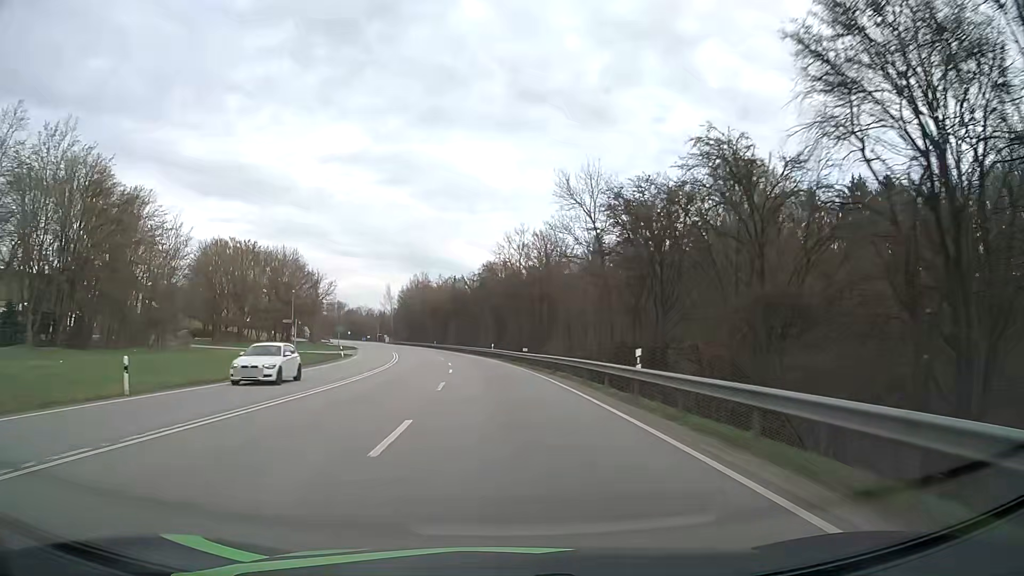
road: primary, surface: asphalt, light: Day
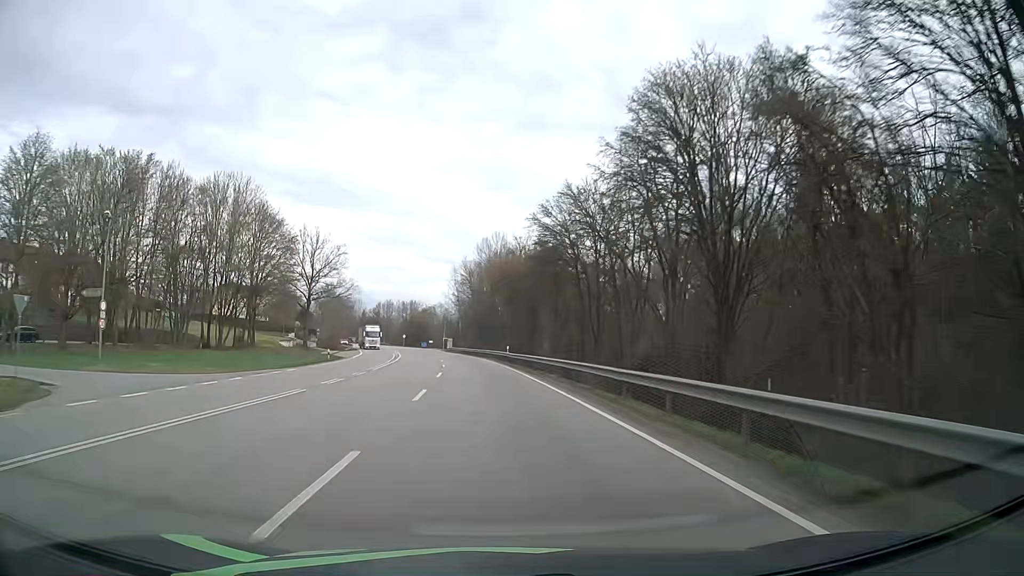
(-4.7, +63.7) m; -8°
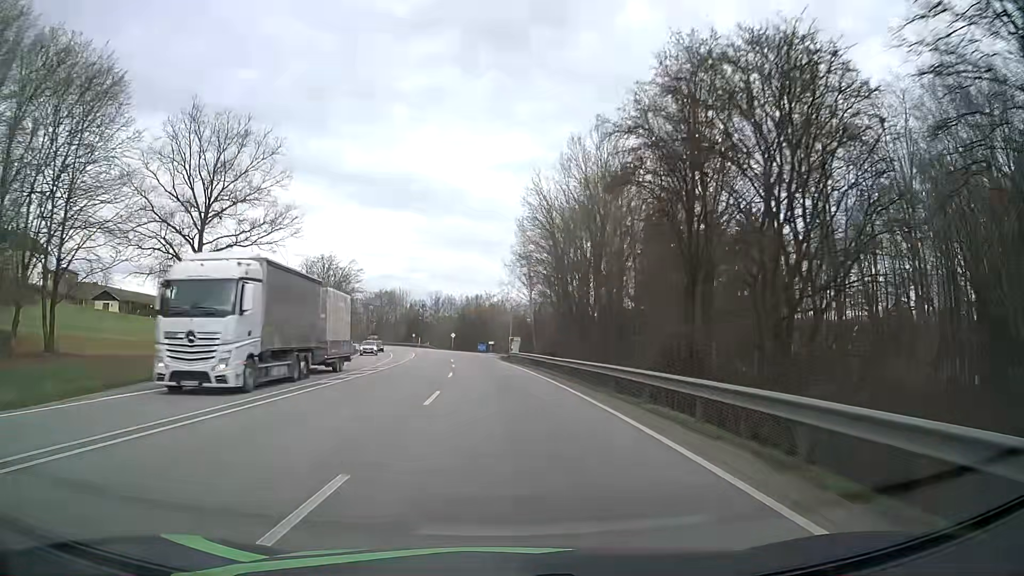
(-2.8, +49.8) m; -6°
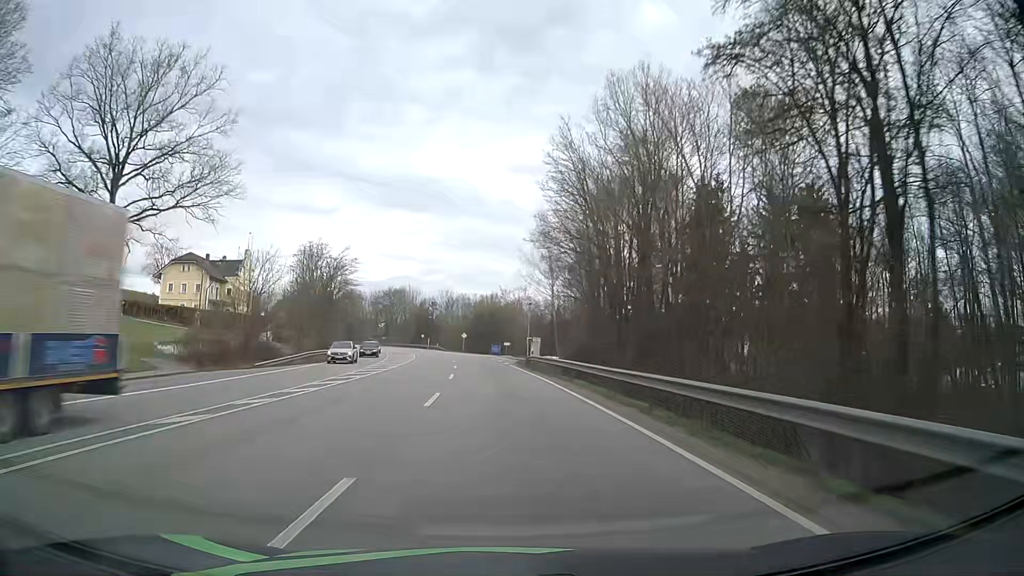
(-0.2, +12.3) m; -2°
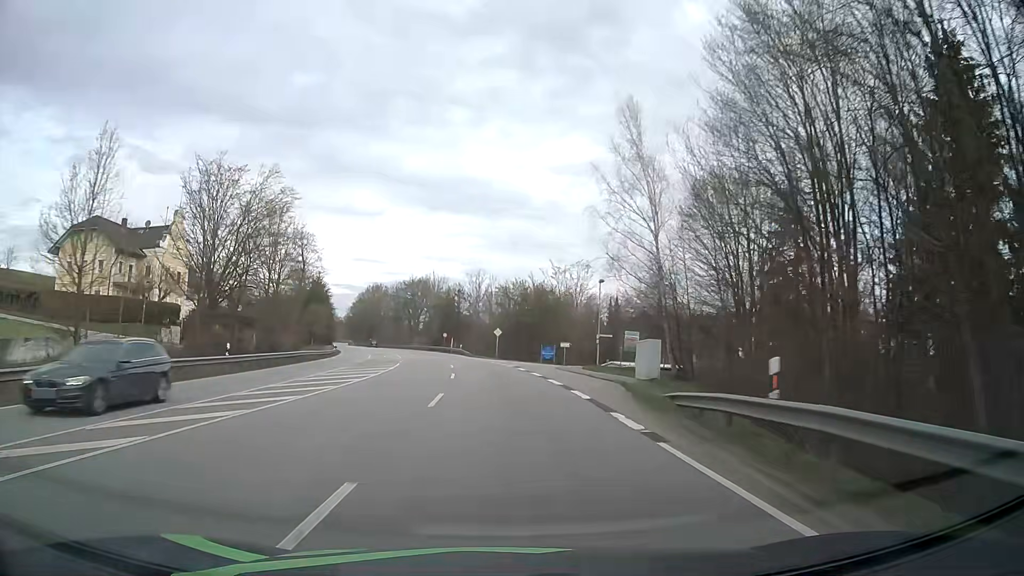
(-1.2, +36.4) m; -4°
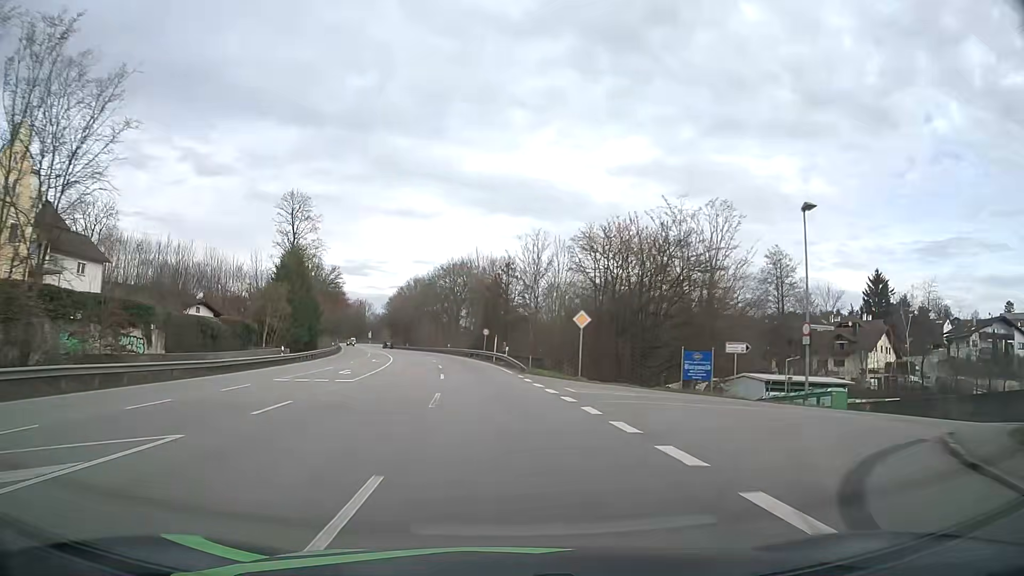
(-1.3, +35.9) m; -5°
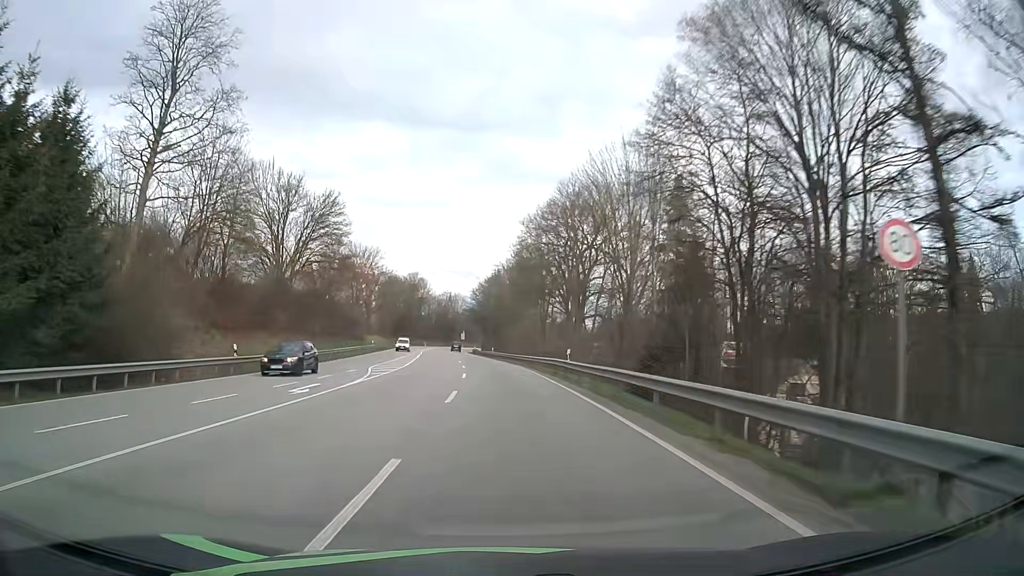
(-4.9, +58.8) m; -10°
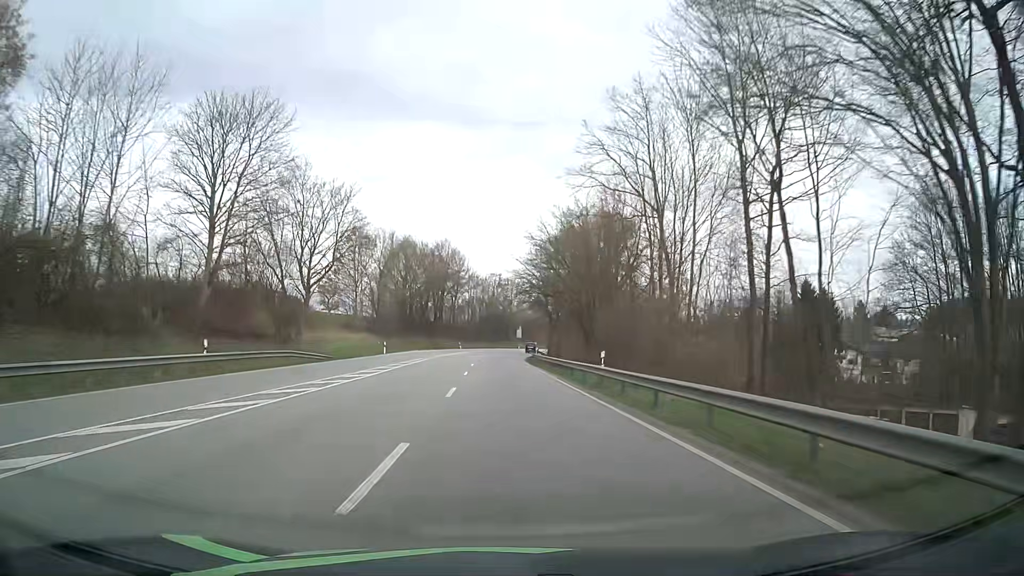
(-2.5, +58.8) m; -5°
(0, +10) (0, +20) (0, +30) (0, +40) (-1, +50) (-1, +60) (-1, +70) (0, +80) (0, +90) (+1, +100) m
